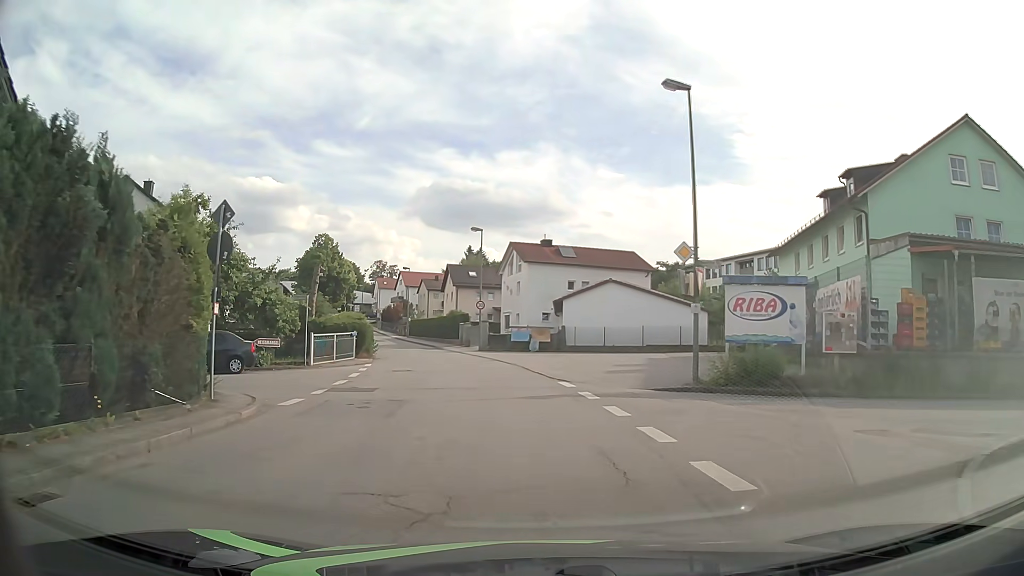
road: unclassified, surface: asphalt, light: Day
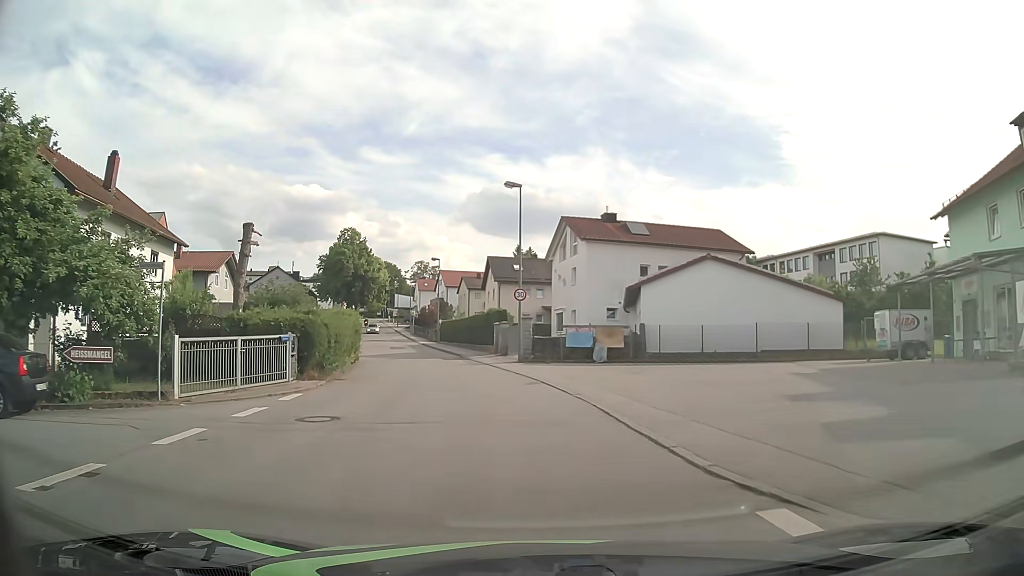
(-0.4, +14.4) m; -5°
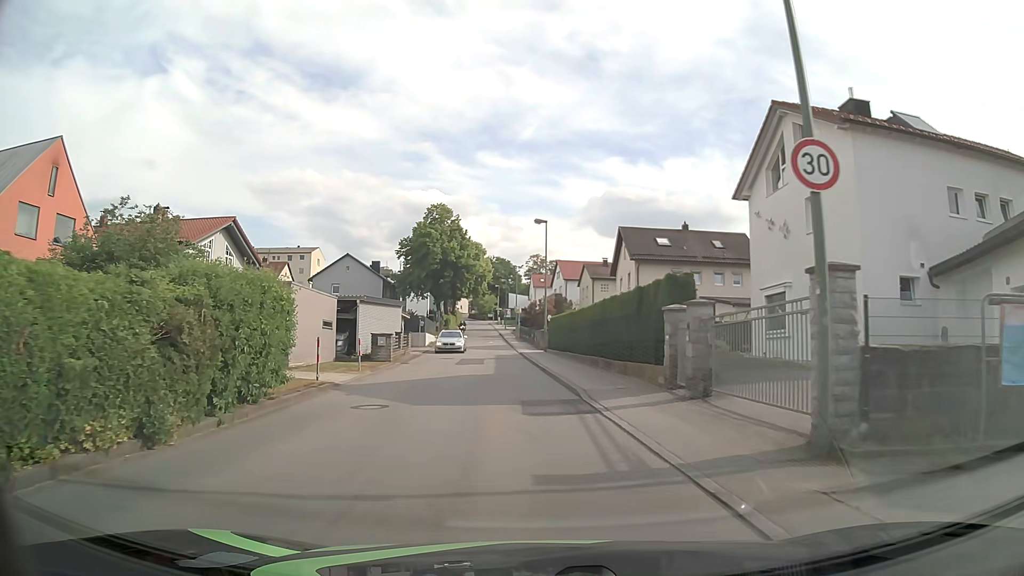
(-1.7, +23.6) m; -9°
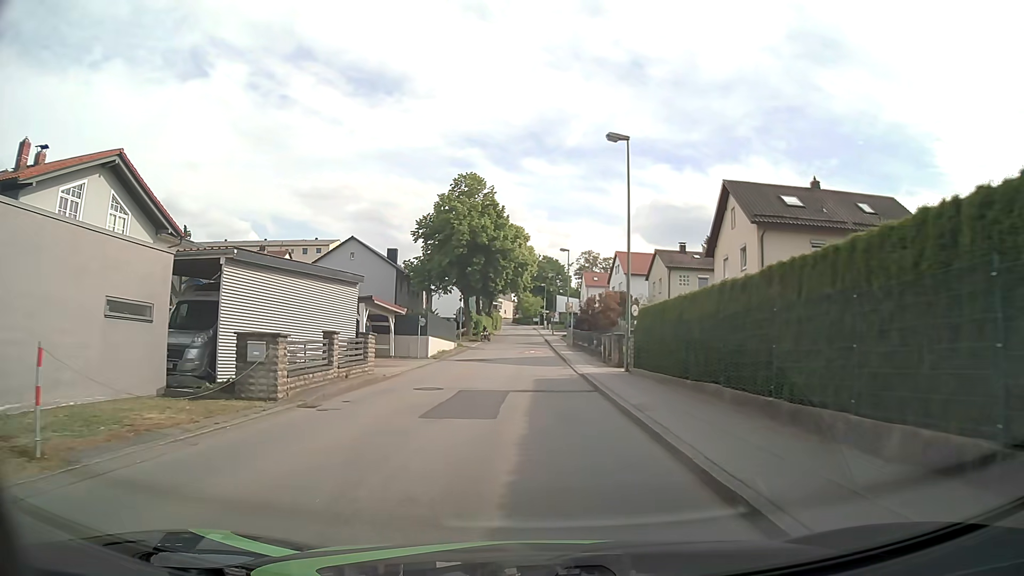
(-0.8, +19.1) m; -4°
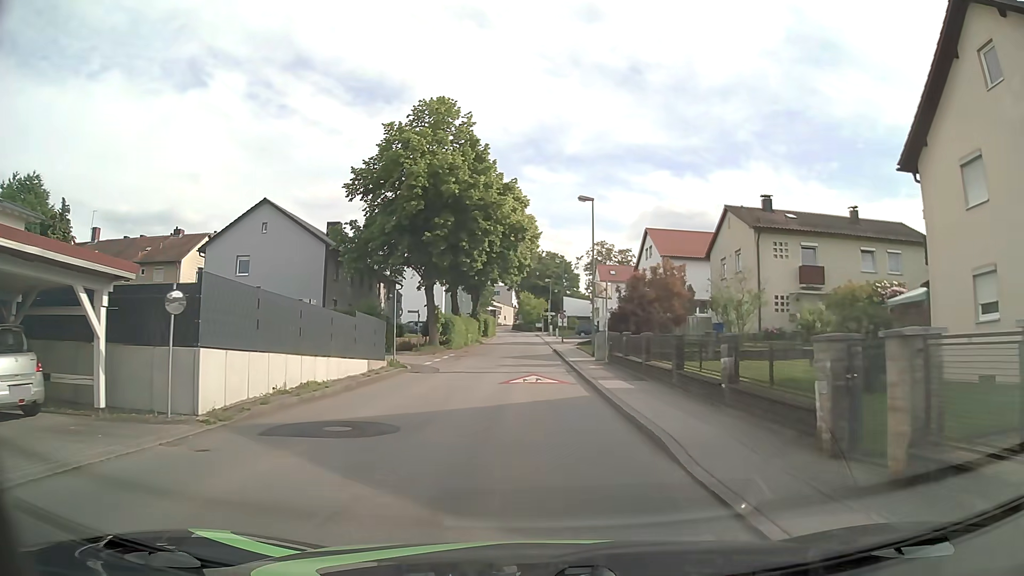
(+0.1, +23.8) m; 0°
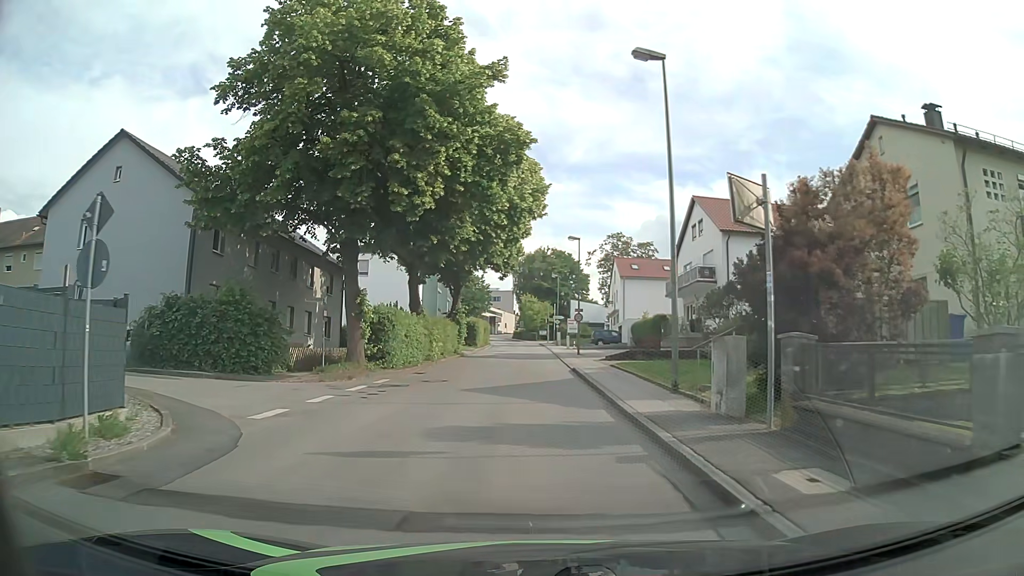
(-0.2, +18.9) m; -1°
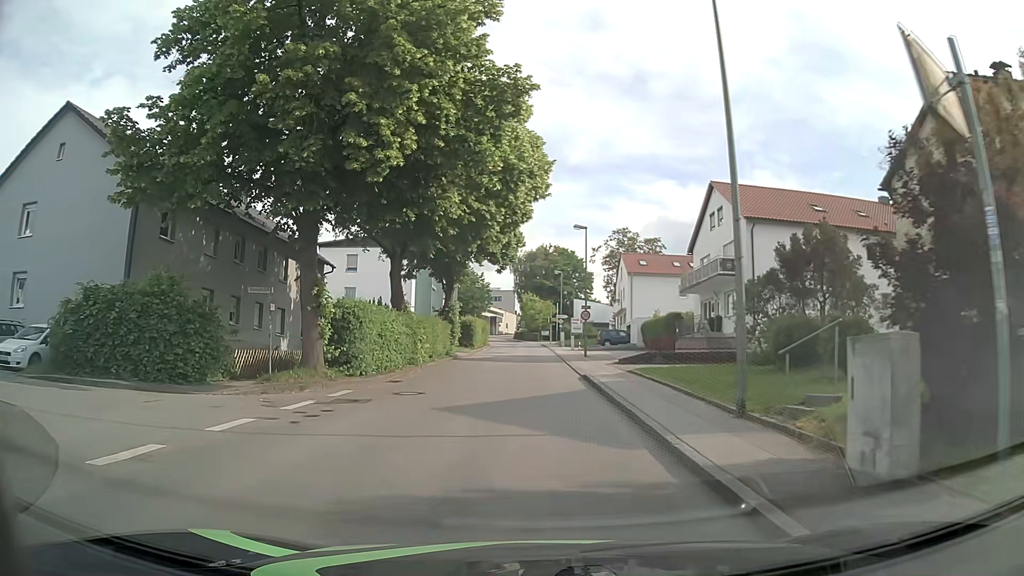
(0.0, +4.7) m; 0°
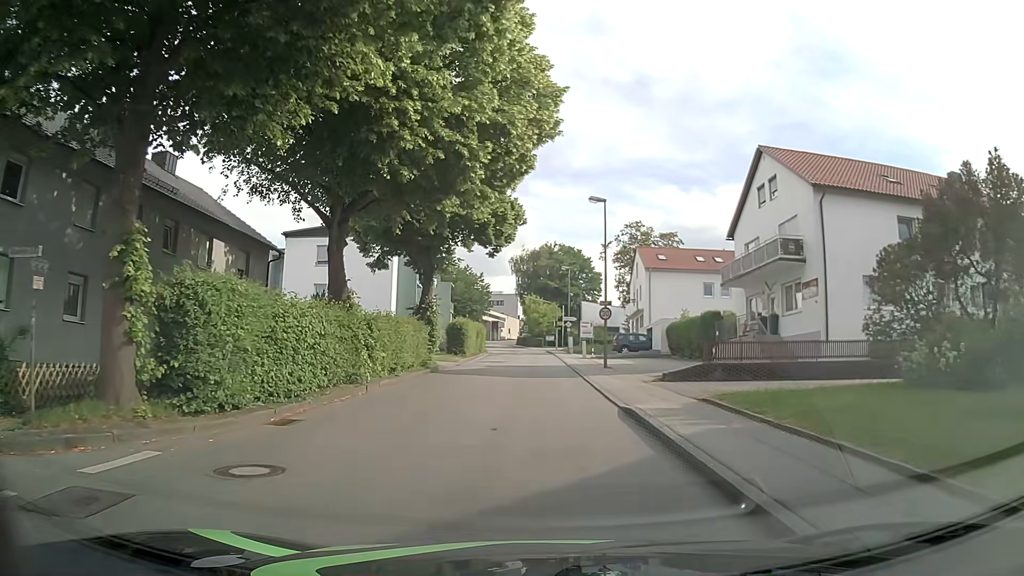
(0.0, +9.4) m; 0°
(0, +10) (0, +20) (0, +30) (0, +40) (0, +50) (0, +60) (0, +70) (-1, +80) (-2, +90) (-3, +100) m
